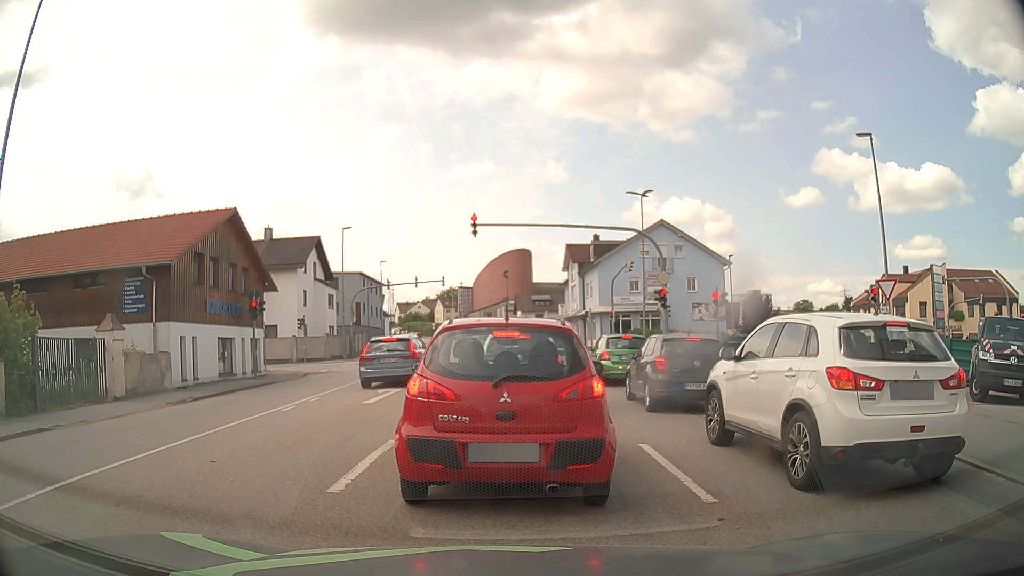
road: tertiary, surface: asphalt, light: Day
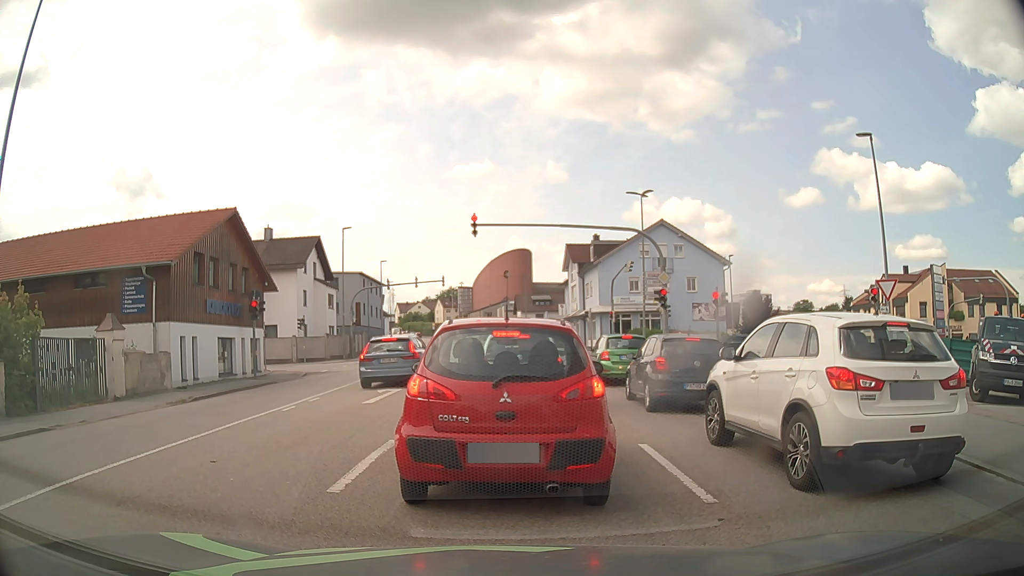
(0.0, 0.0) m; 0°
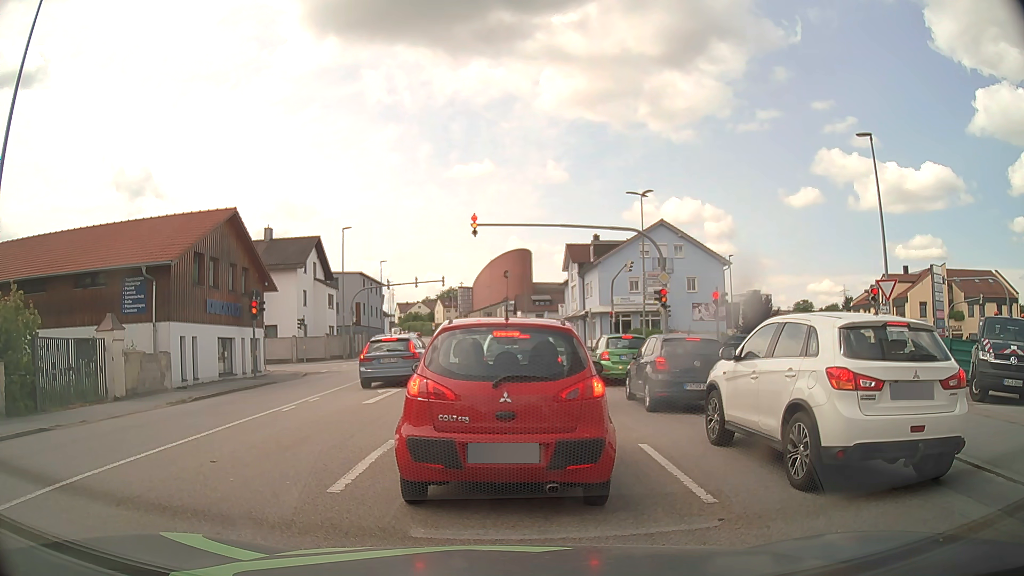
(0.0, 0.0) m; 0°
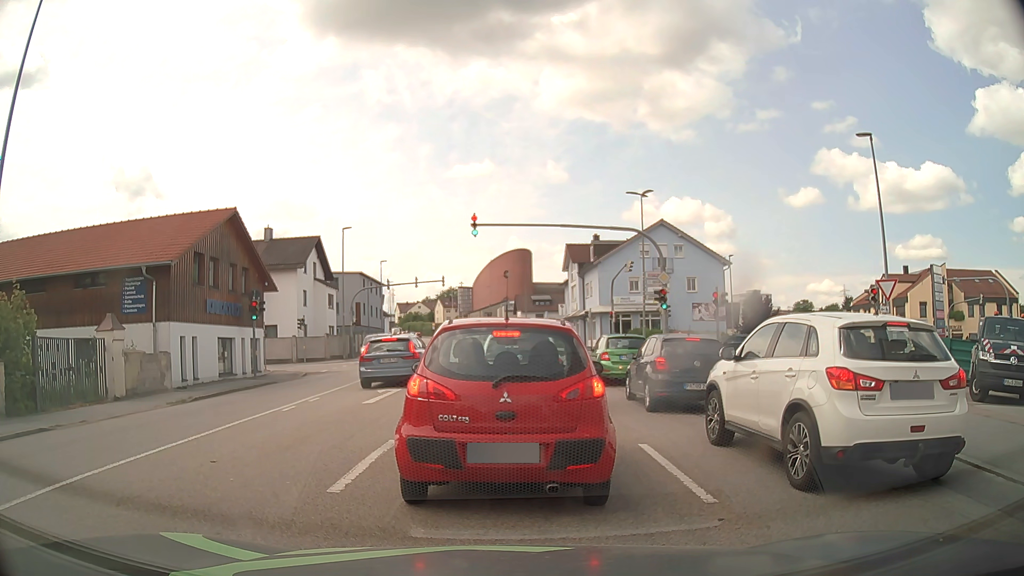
(0.0, 0.0) m; 0°
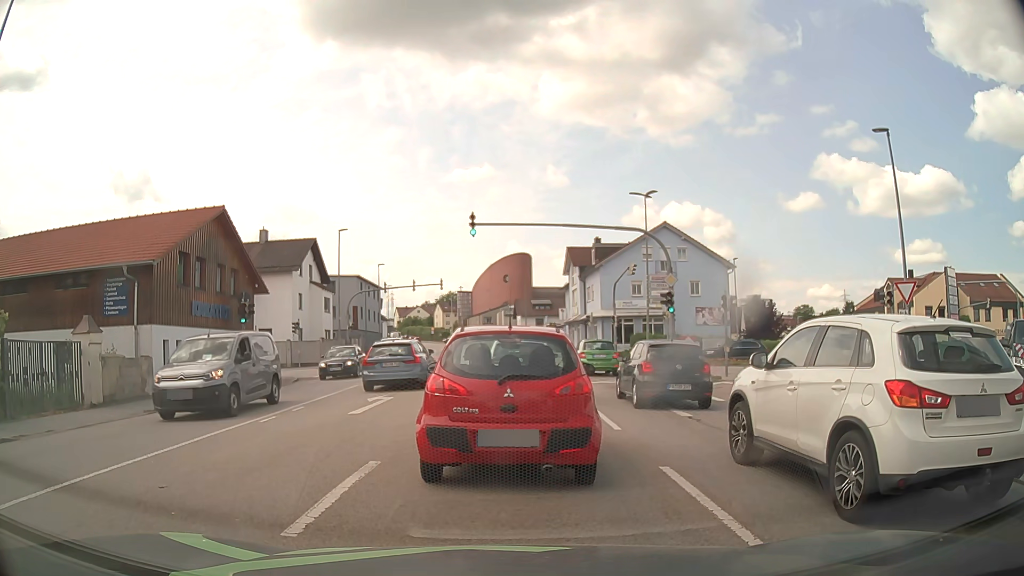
(0.0, +1.3) m; -2°
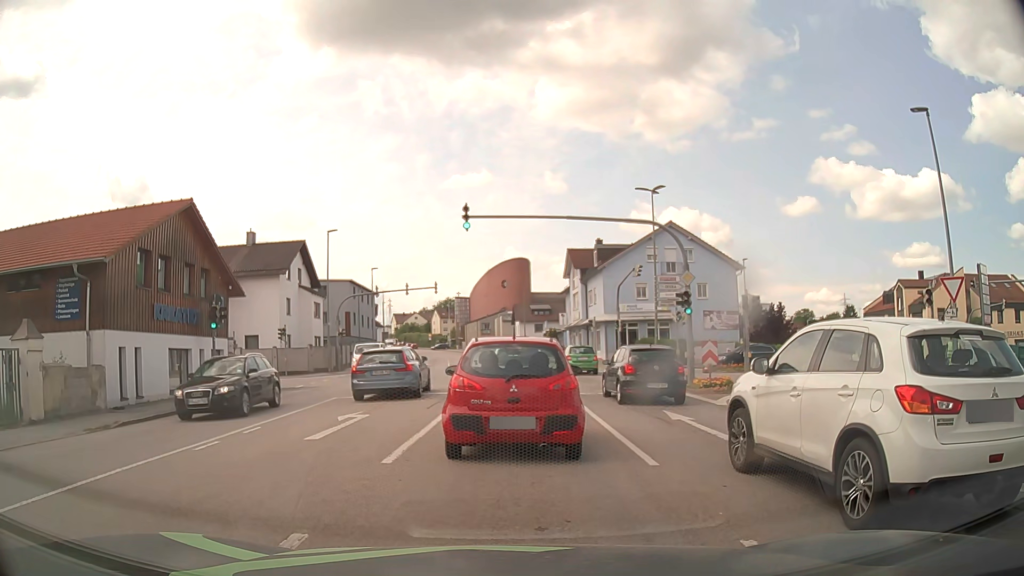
(+0.1, +3.0) m; +3°
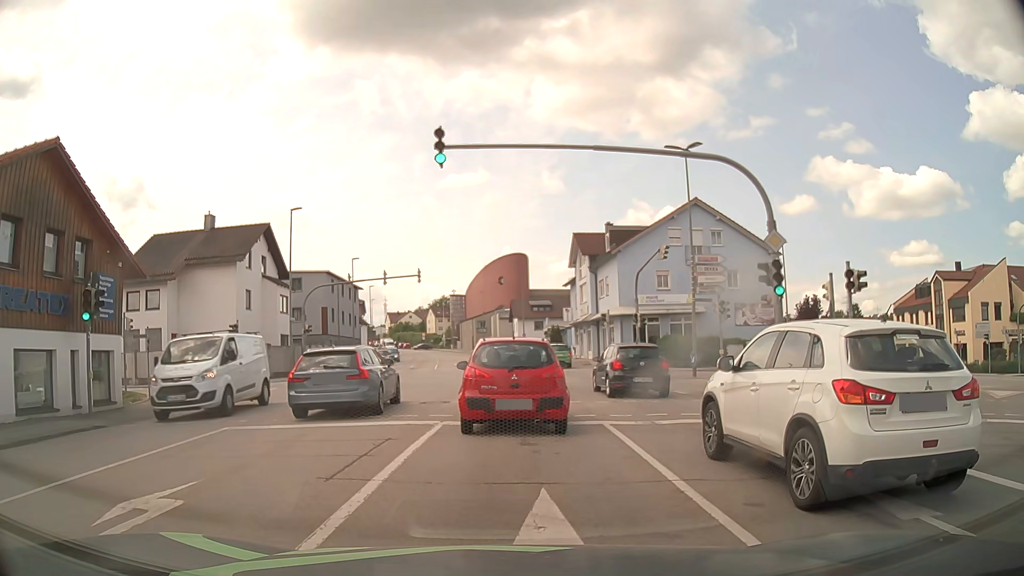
(-0.1, +8.6) m; -1°
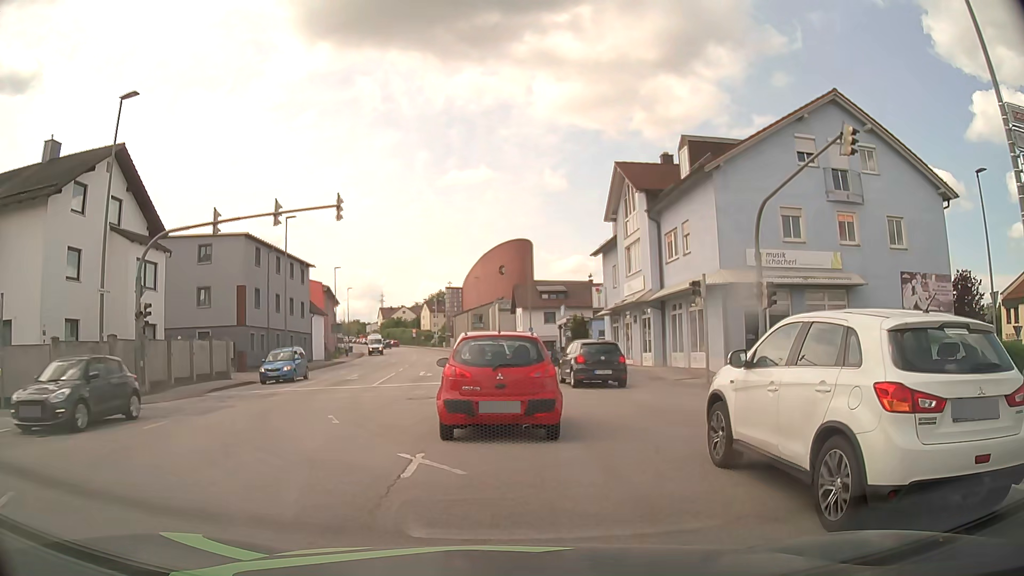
(0.0, +21.0) m; 0°
(0, +10) (0, +20) (-1, +30) (-2, +40) (-3, +50) (-4, +60) (-6, +70) (-7, +80) (-9, +89) (-11, +99) m
